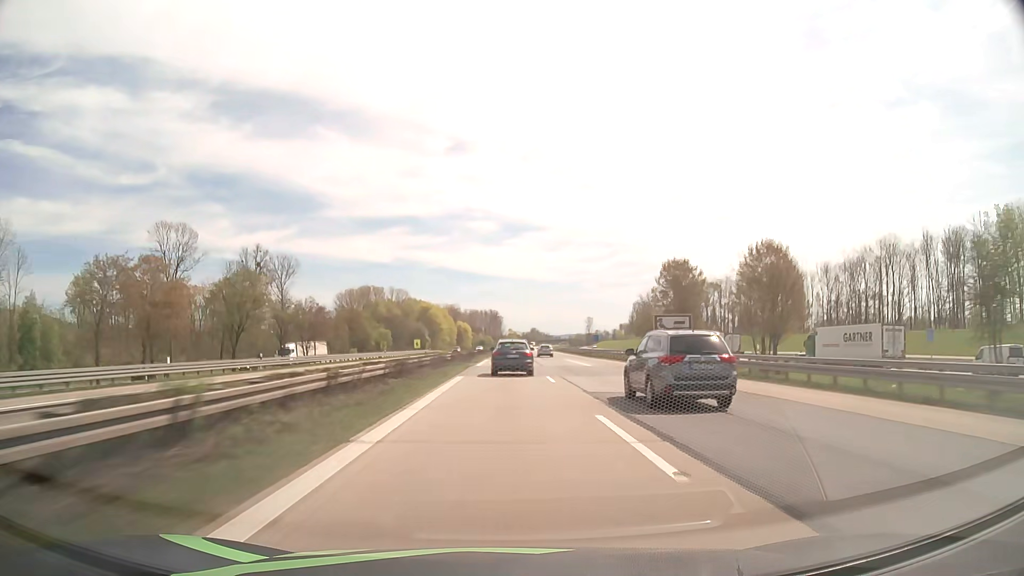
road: motorway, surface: asphalt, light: Day
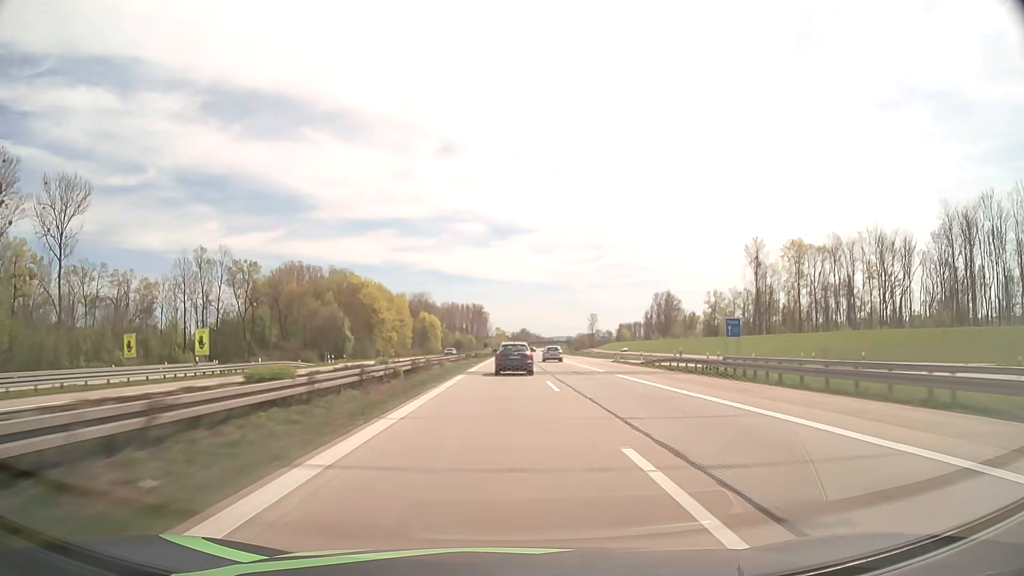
(+0.9, +112.1) m; +1°
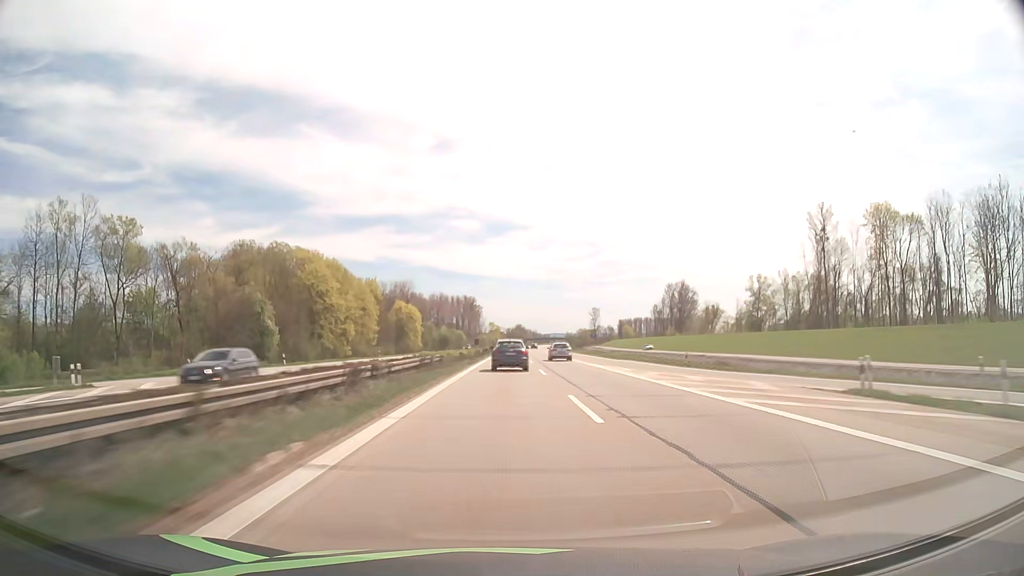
(+0.1, +45.0) m; 0°
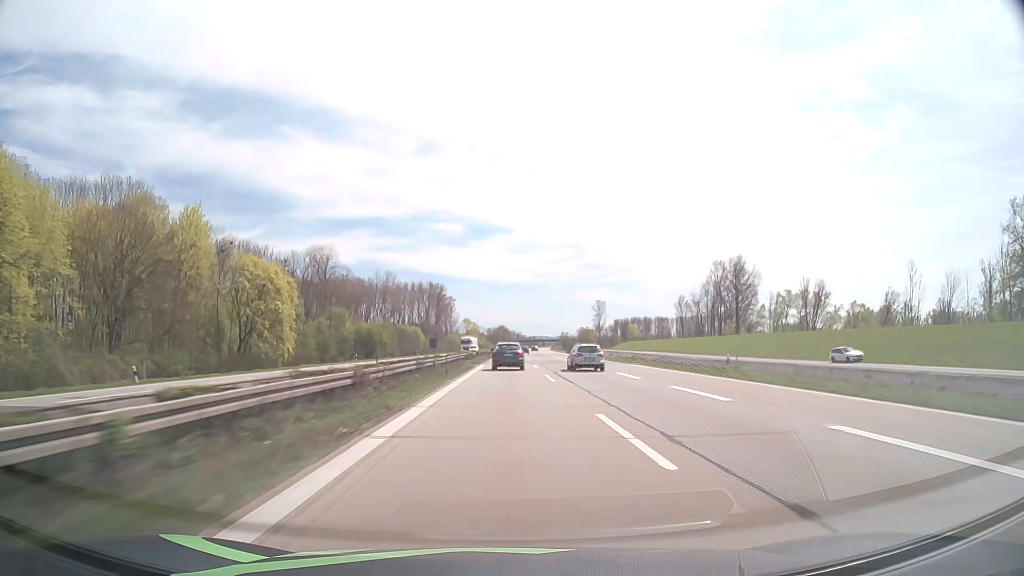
(+1.6, +112.5) m; +2°
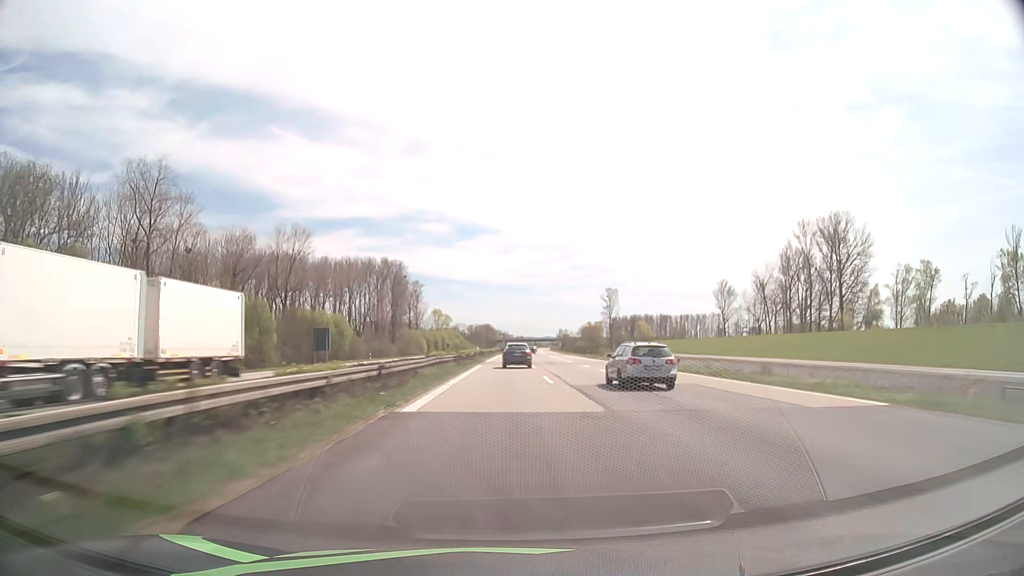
(+1.1, +91.3) m; +1°
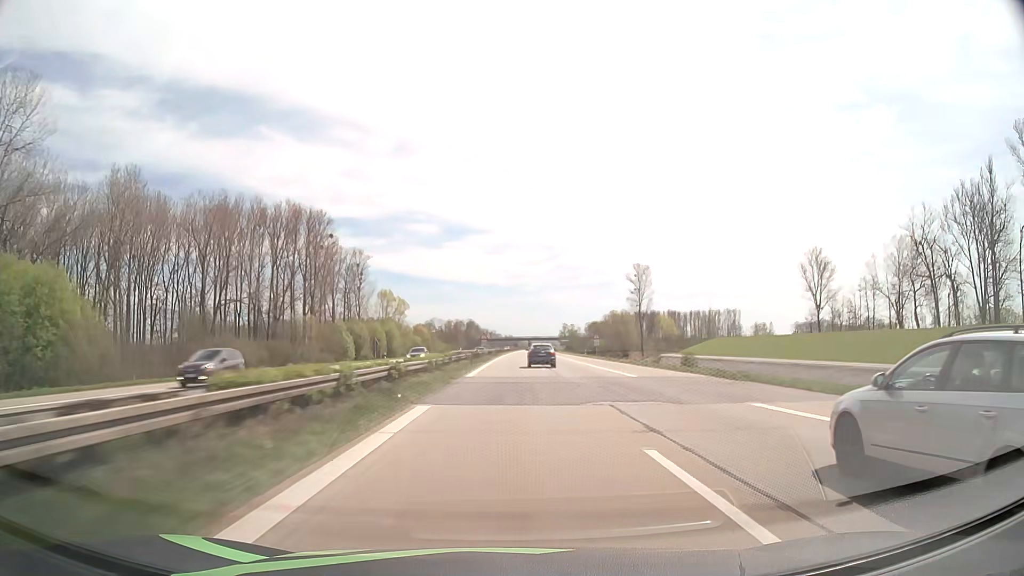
(+0.8, +93.6) m; +1°
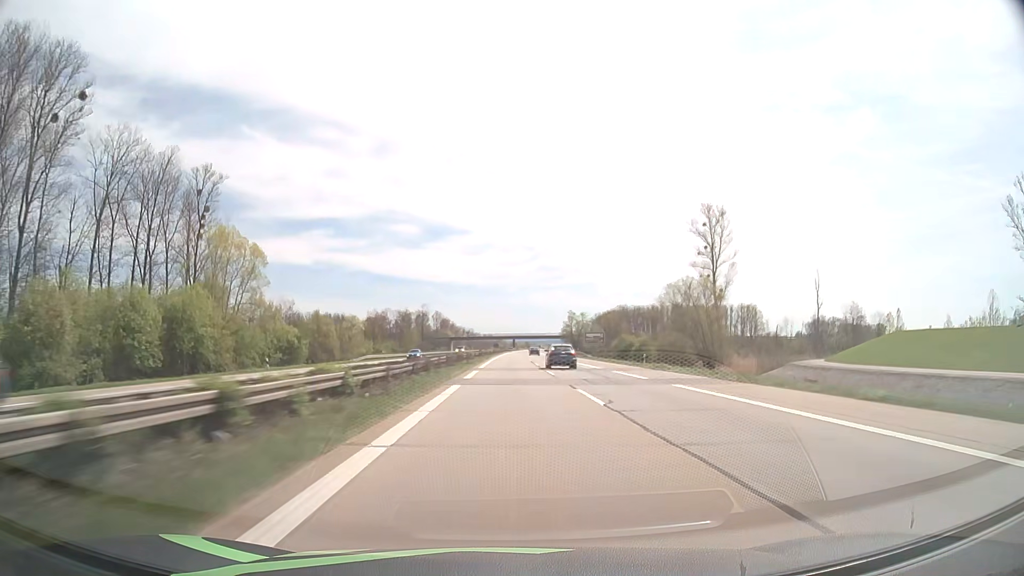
(+1.4, +96.5) m; +2°
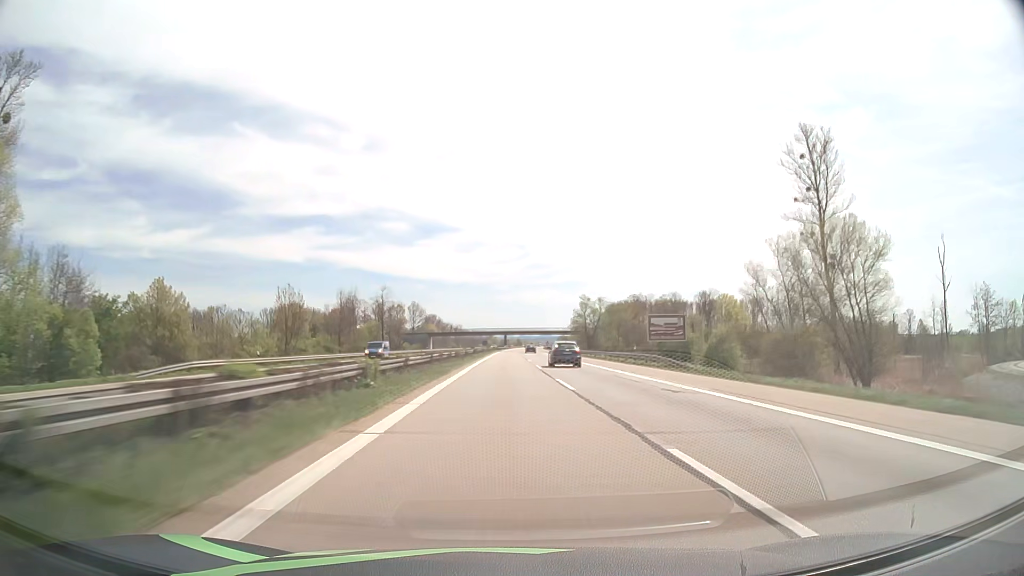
(+0.3, +49.0) m; +1°
